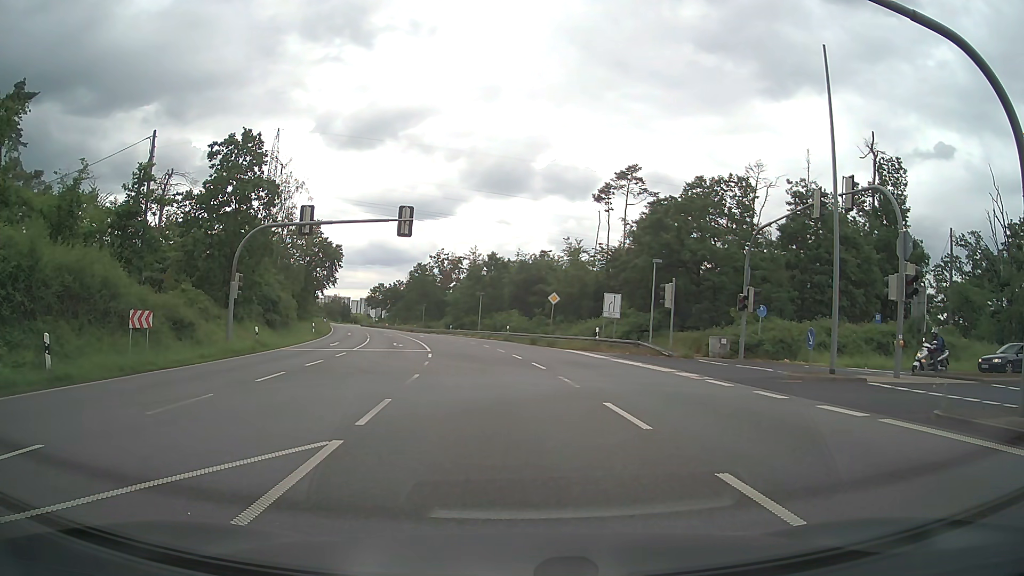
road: primary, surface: asphalt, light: Day
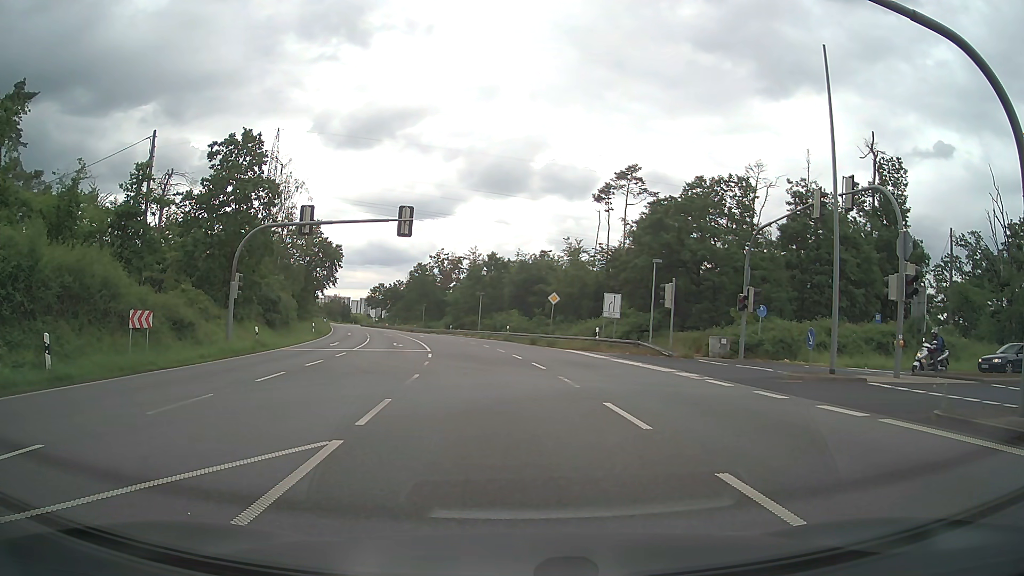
(0.0, 0.0) m; 0°
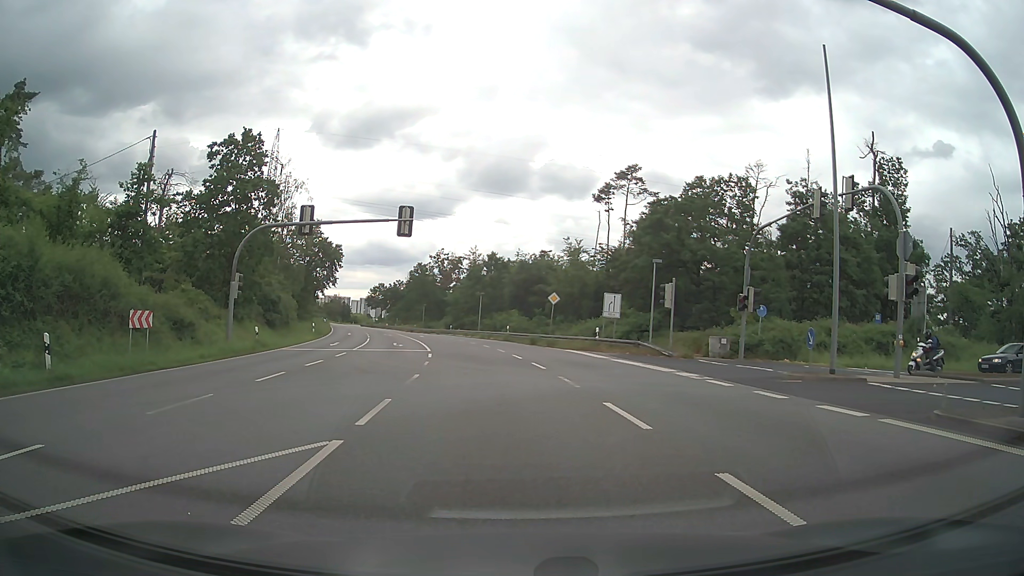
(0.0, 0.0) m; 0°
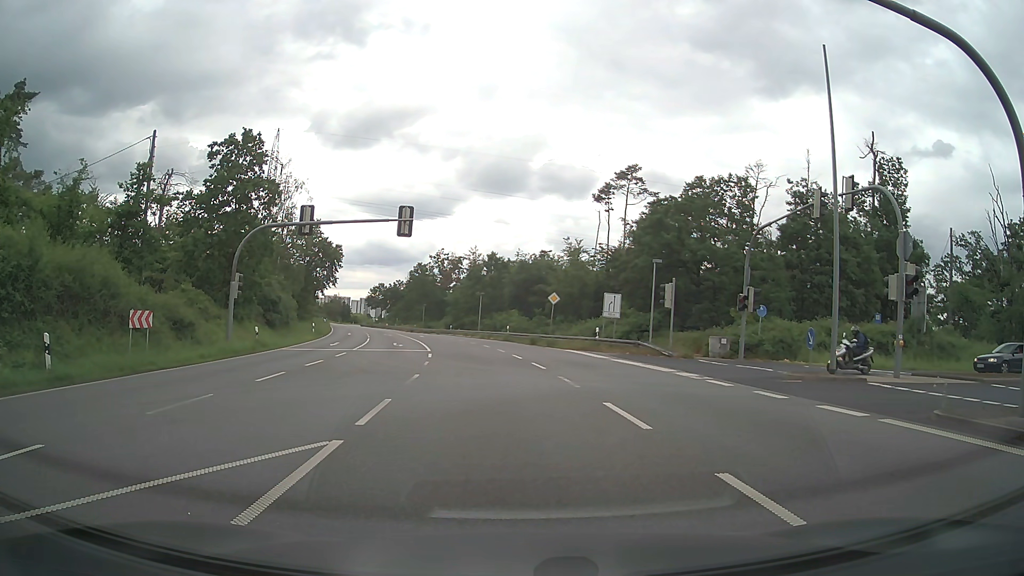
(0.0, 0.0) m; 0°
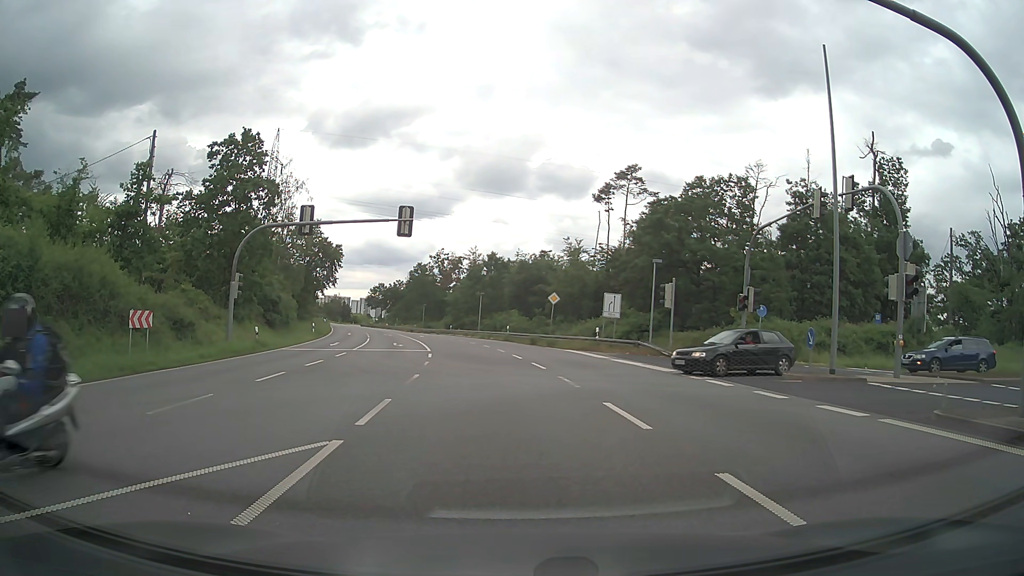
(0.0, 0.0) m; 0°
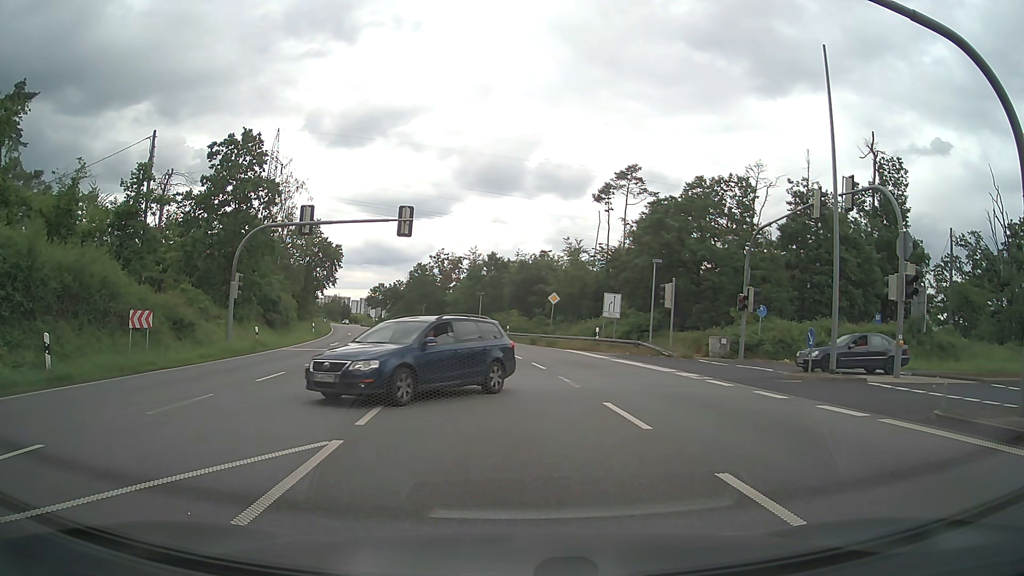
(0.0, 0.0) m; 0°
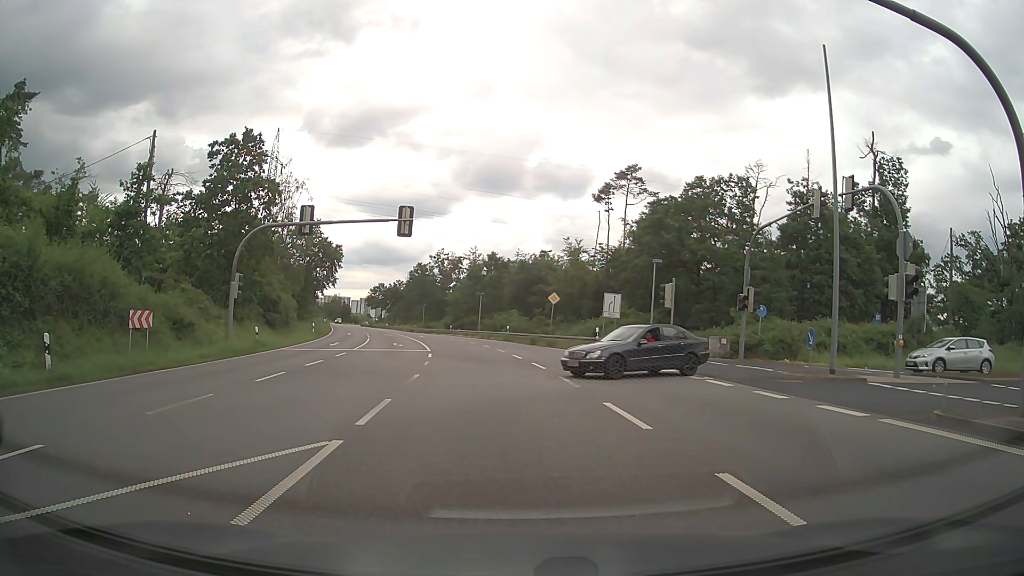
(0.0, 0.0) m; 0°
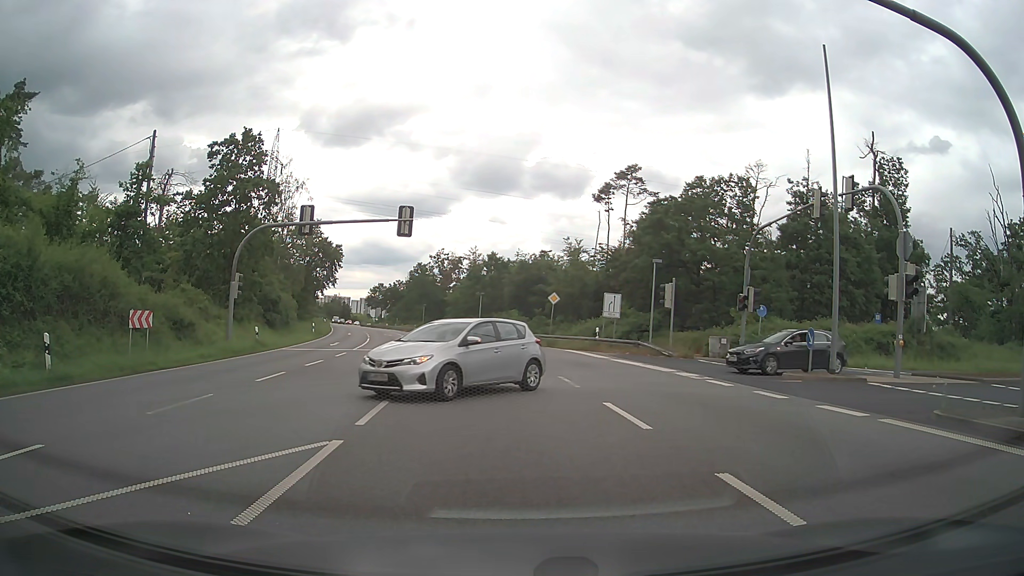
(0.0, 0.0) m; 0°
